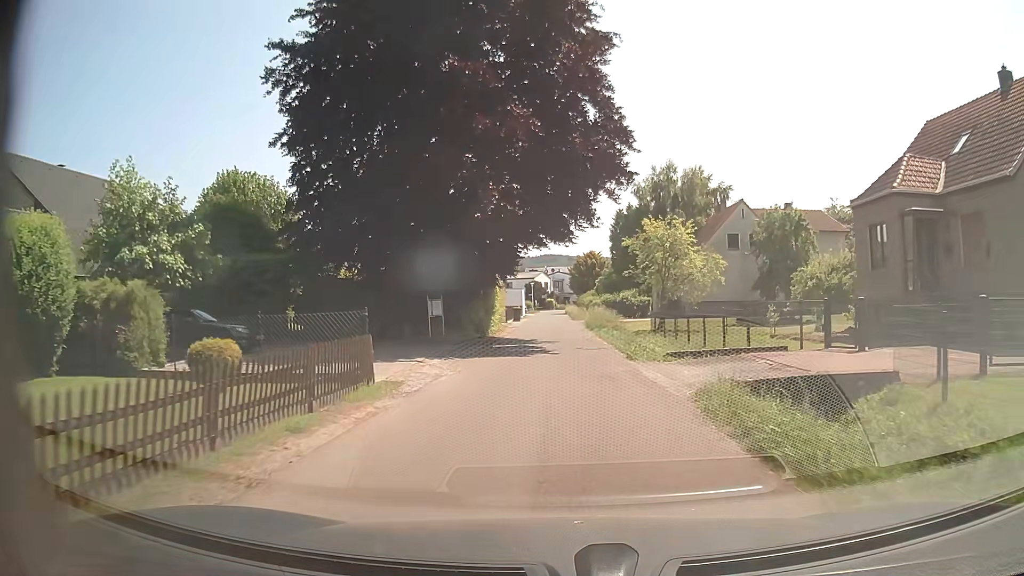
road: residential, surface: asphalt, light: Day
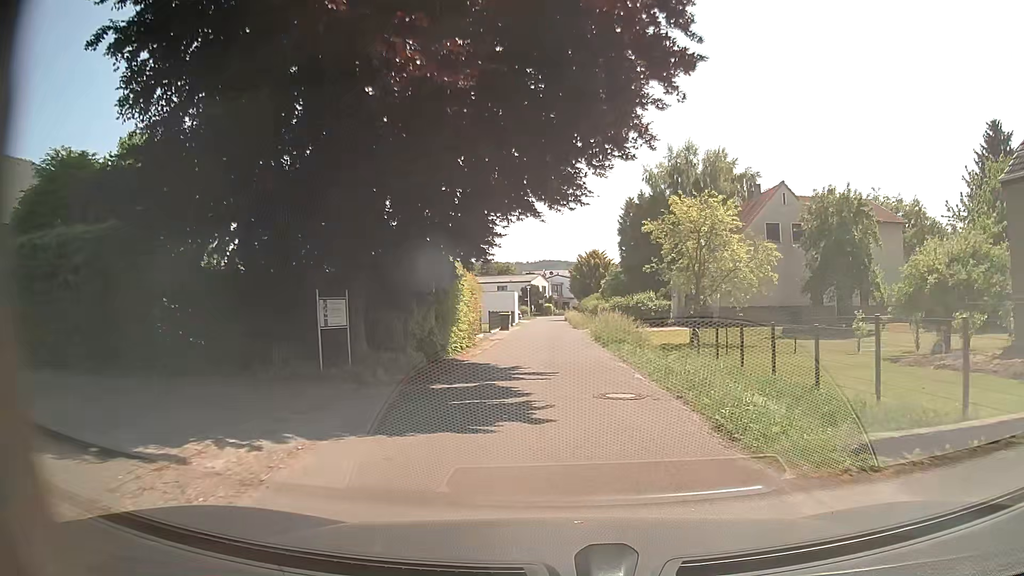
(0.0, +10.4) m; -1°
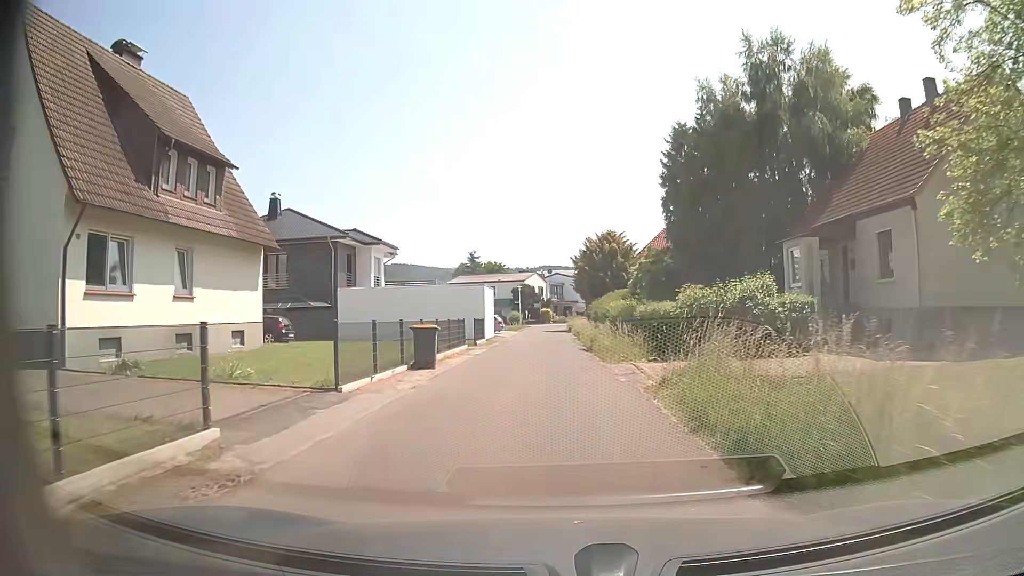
(+0.4, +24.7) m; +1°
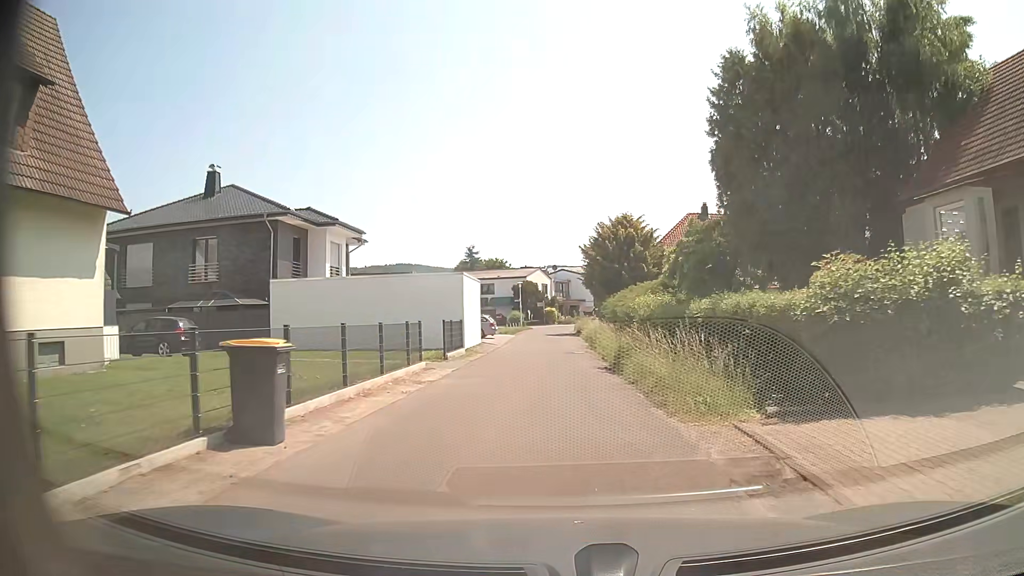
(0.0, +9.8) m; 0°
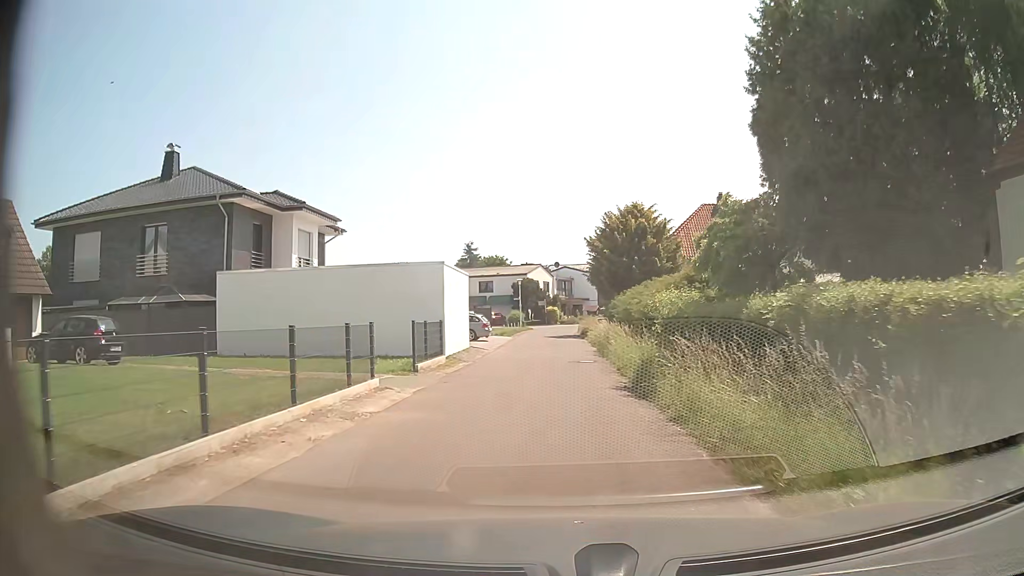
(0.0, +4.9) m; -1°
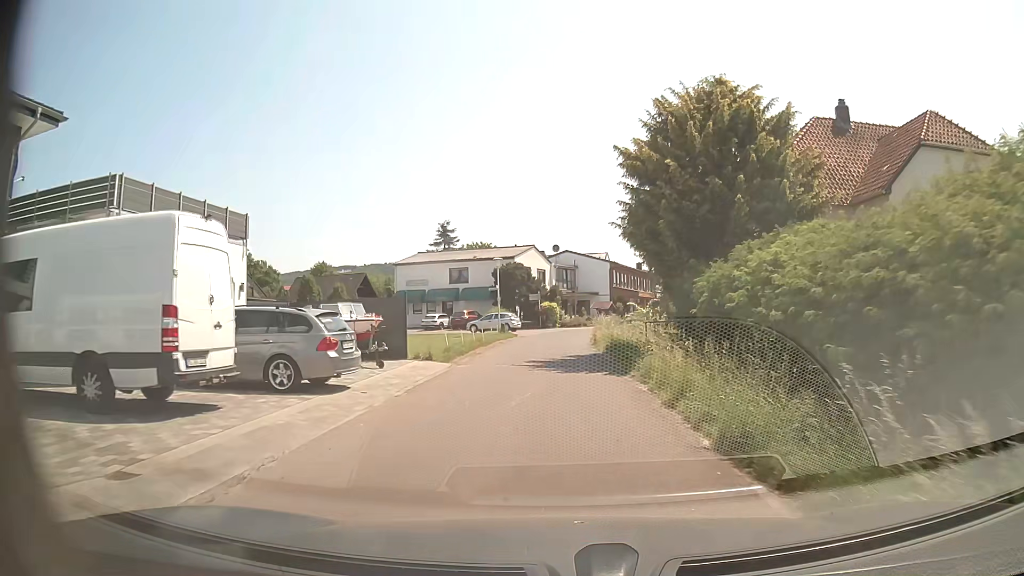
(+0.2, +24.2) m; 0°
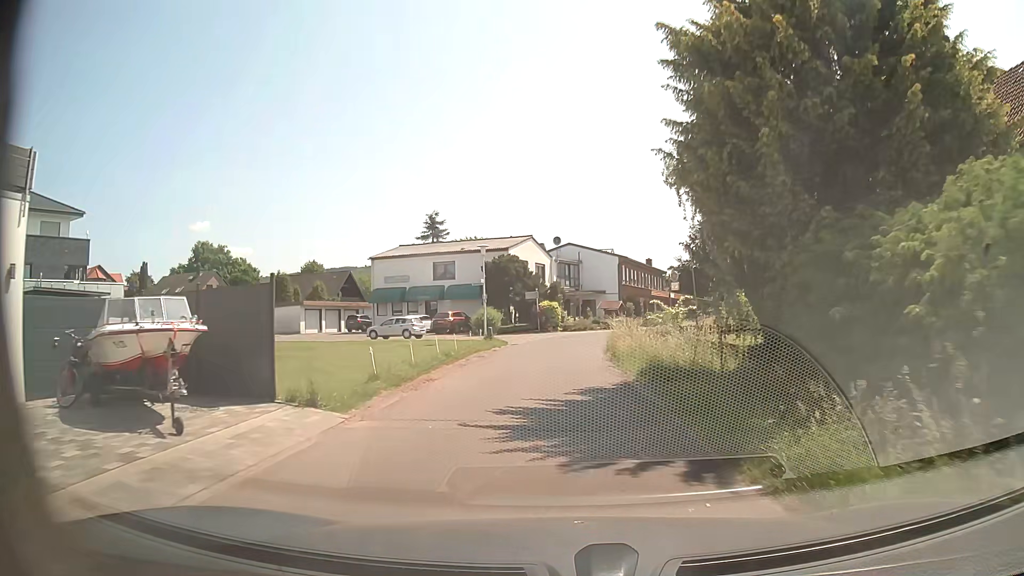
(0.0, +9.2) m; 0°
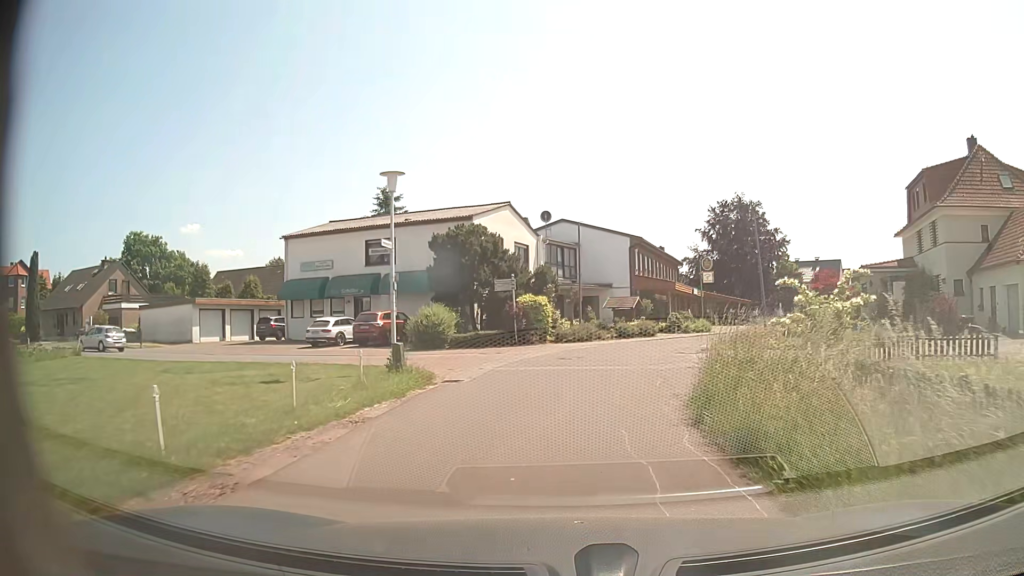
(-0.2, +18.1) m; 0°
(0, +10) (+2, +20) (+5, +29) (+9, +38) (+15, +47) (+21, +55) (+26, +63) (+32, +71) (+37, +80) (+43, +88) m
